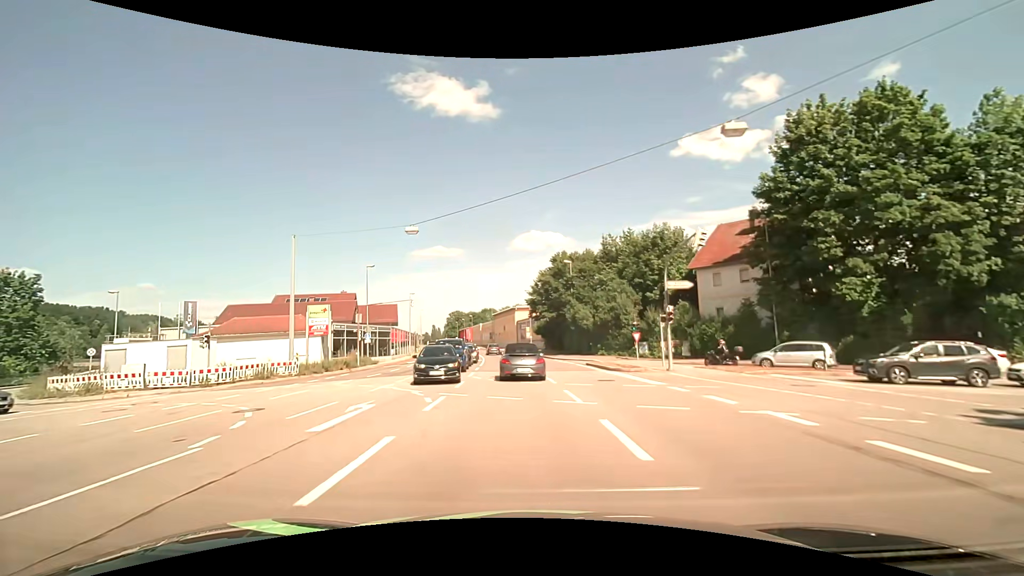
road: primary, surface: asphalt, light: Day
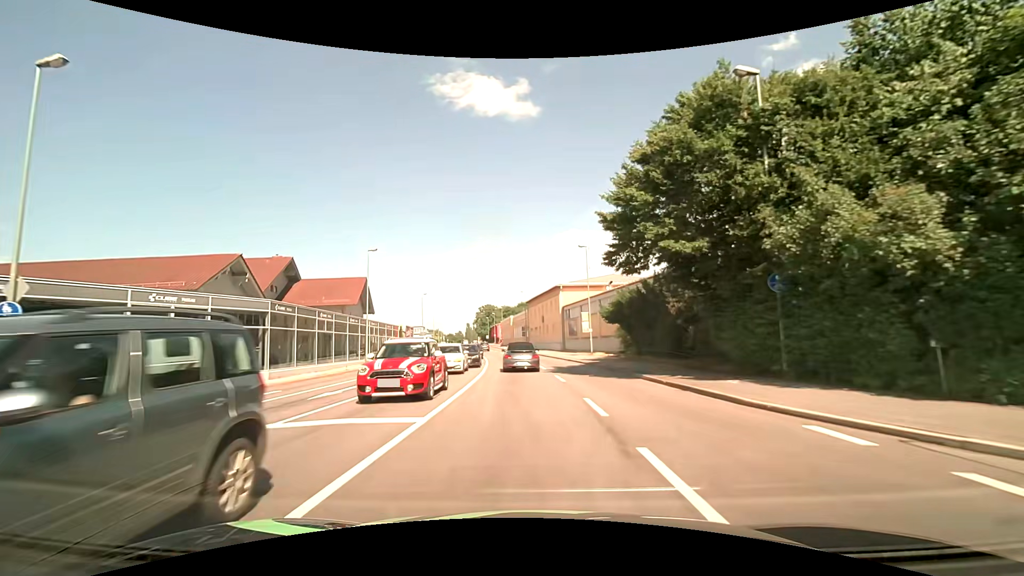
(-1.8, +38.3) m; -5°
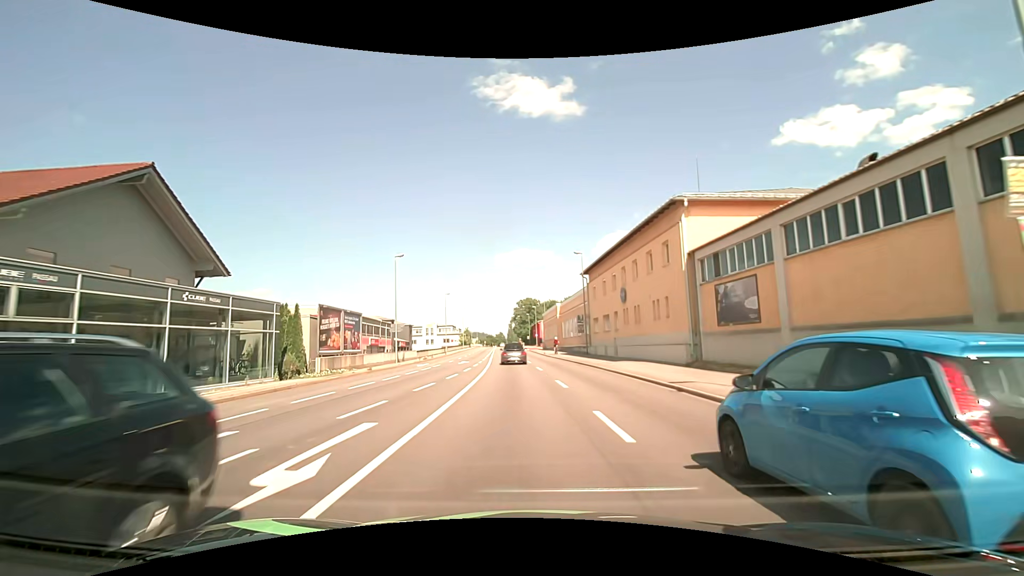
(-1.4, +38.6) m; -5°
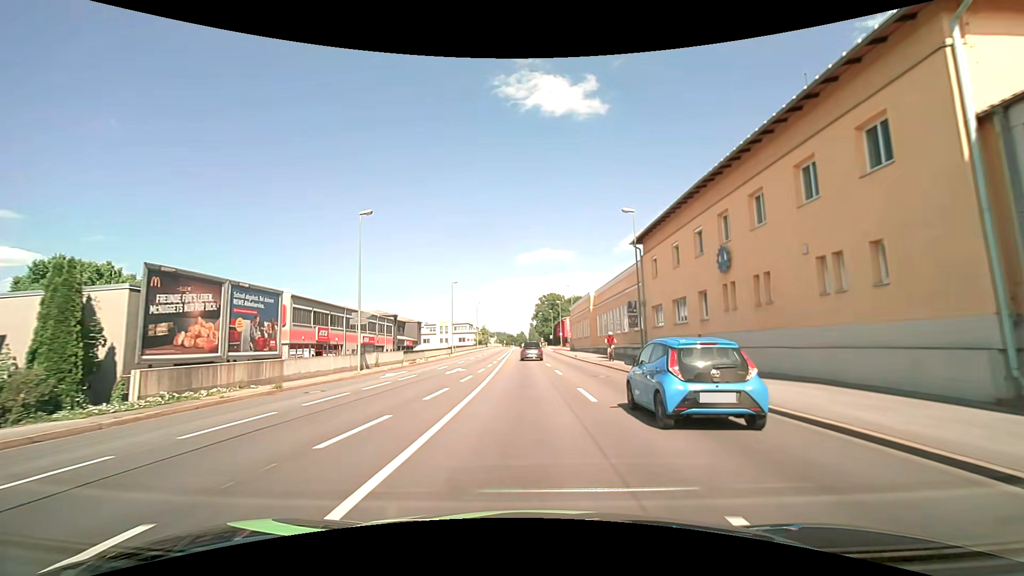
(-0.4, +15.2) m; -3°
(0, +10) (0, +20) (-1, +30) (-1, +40) (-1, +50) (-1, +60) (-2, +70) (-2, +80) (-2, +90) (-2, +100) m
